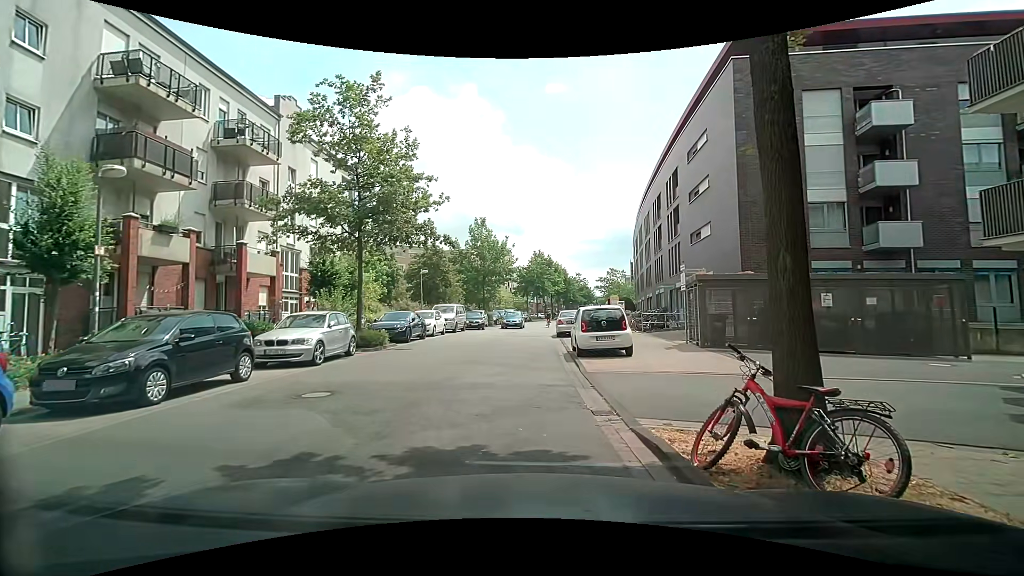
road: residential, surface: asphalt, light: Day
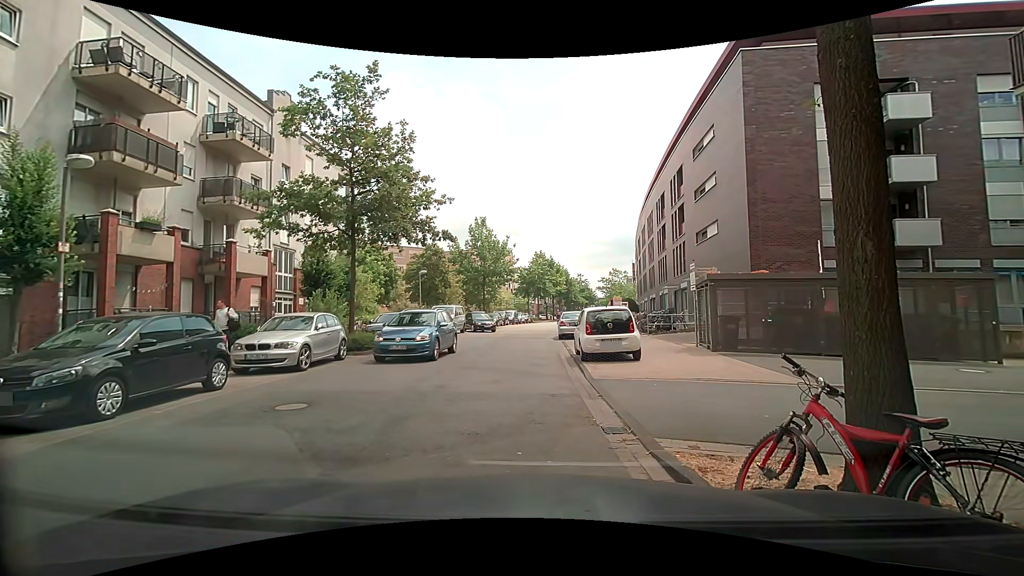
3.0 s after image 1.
(0.0, +0.9) m; 0°
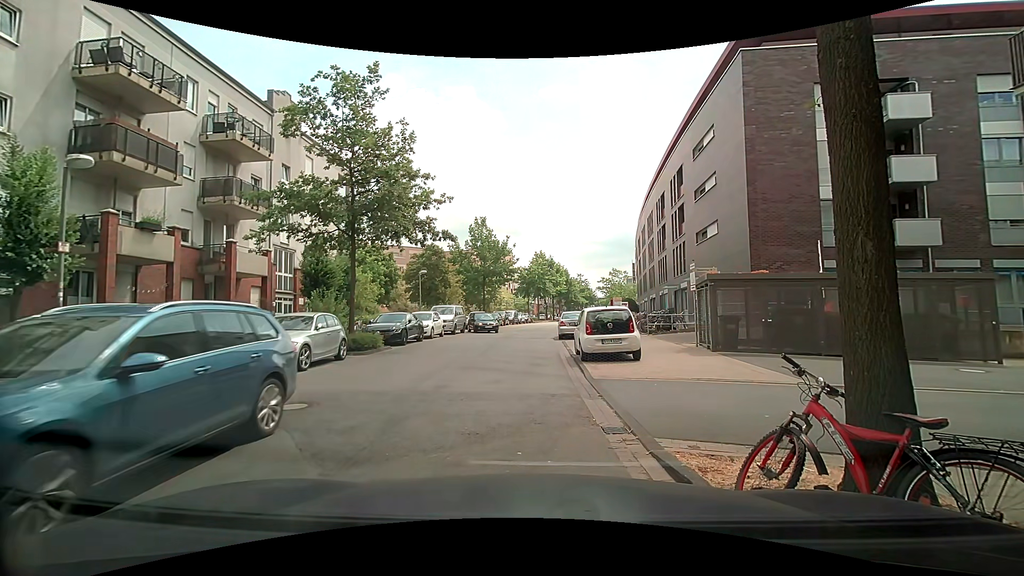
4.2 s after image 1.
(0.0, 0.0) m; 0°
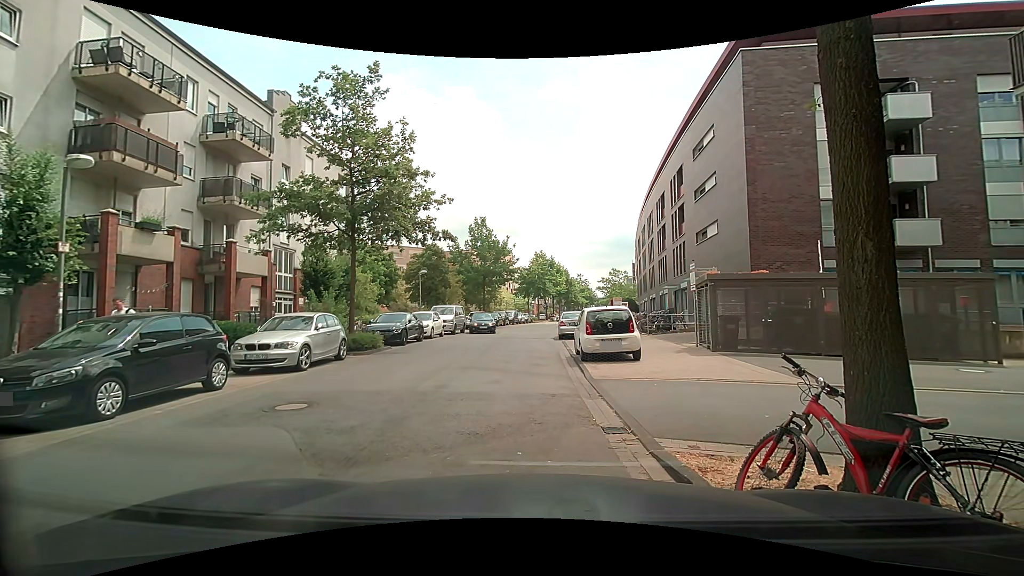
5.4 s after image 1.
(0.0, 0.0) m; 0°
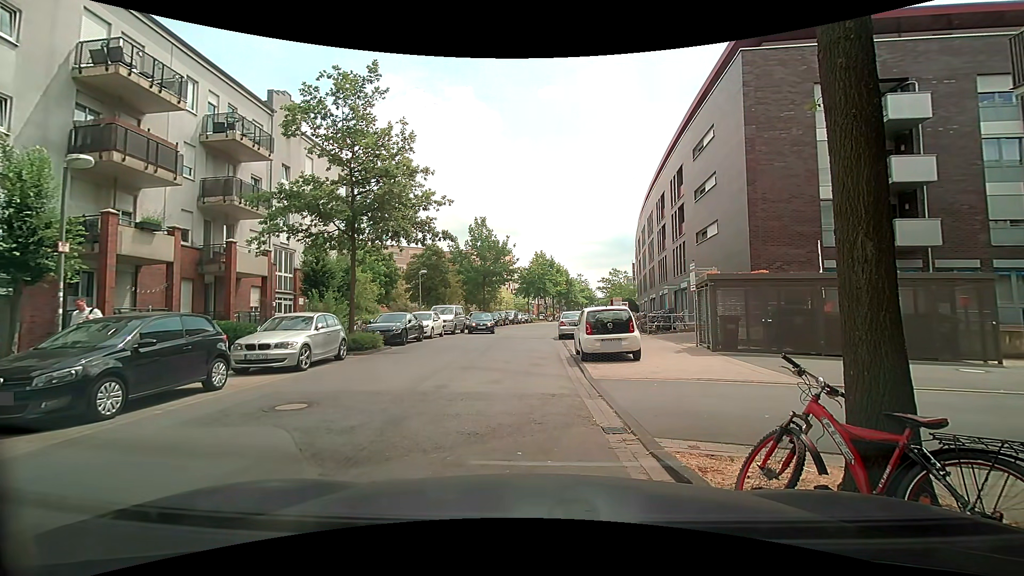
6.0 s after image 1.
(0.0, 0.0) m; 0°
